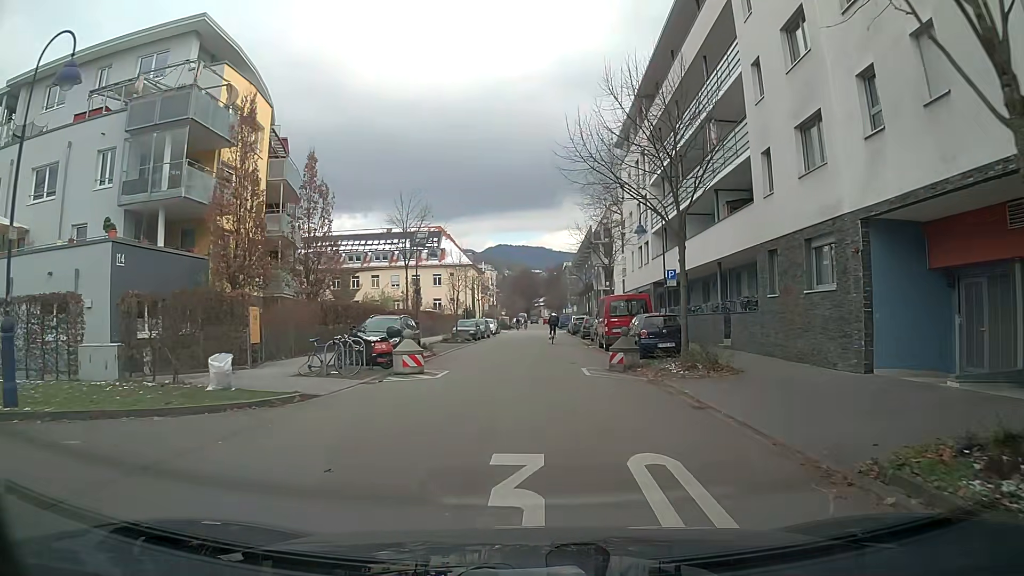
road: residential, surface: asphalt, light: Day
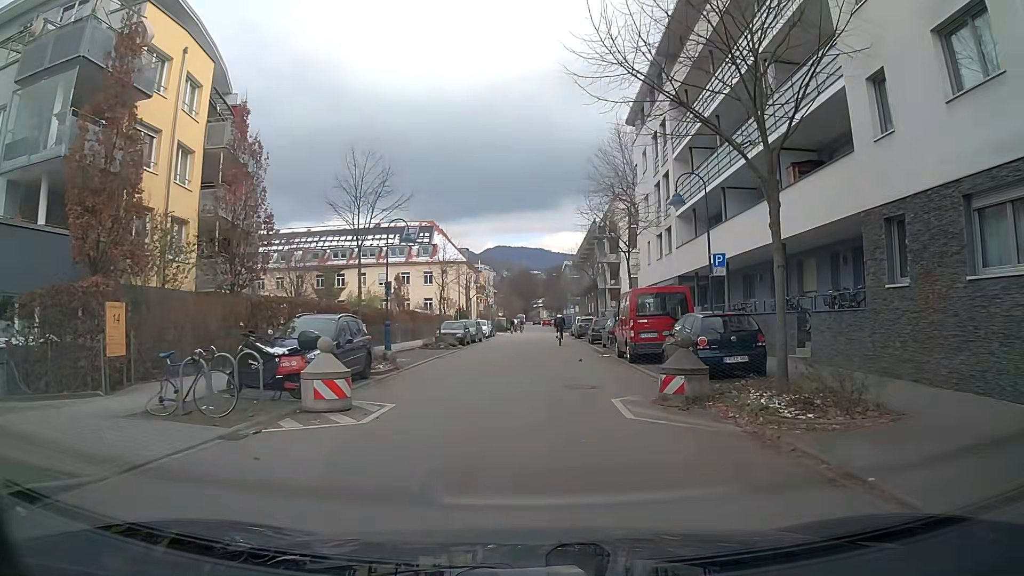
(0.0, +7.2) m; 0°
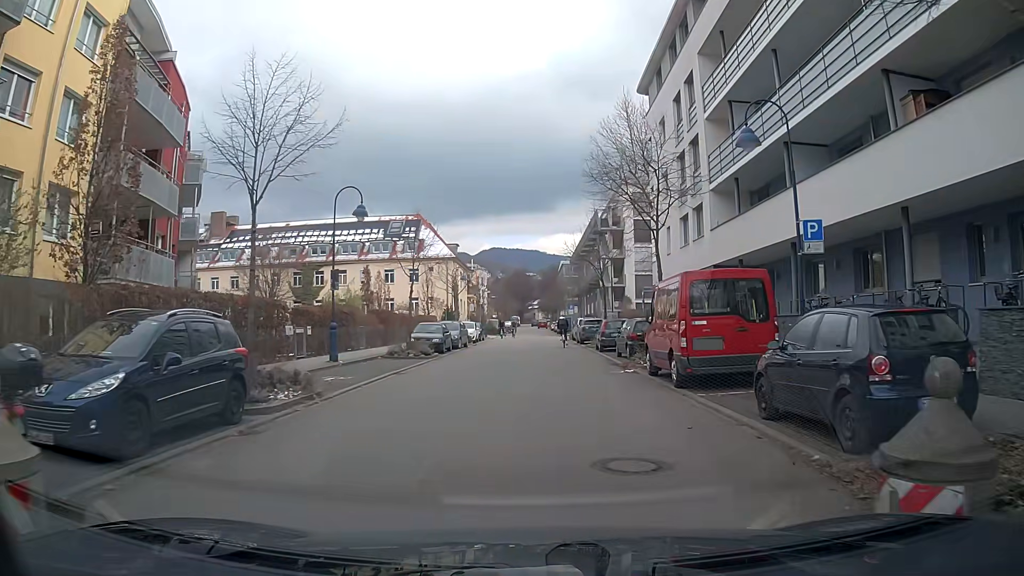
(-0.1, +7.4) m; -1°
(0, +10) (0, +20) (+1, +30) (0, +40) (+1, +50) (+1, +60) (+1, +70) (+1, +80) (+2, +90) (+2, +100) m
